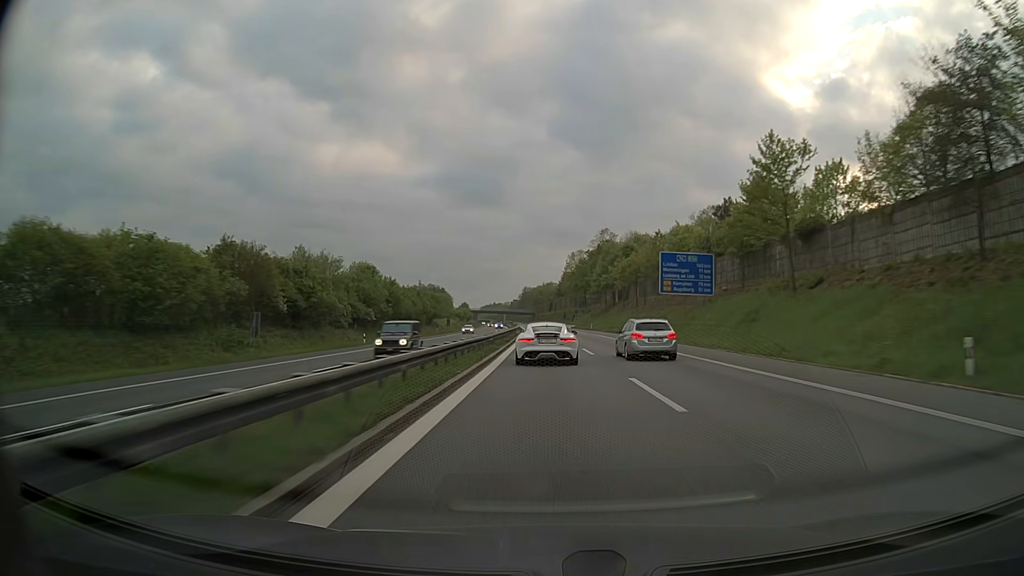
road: motorway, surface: asphalt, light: Day
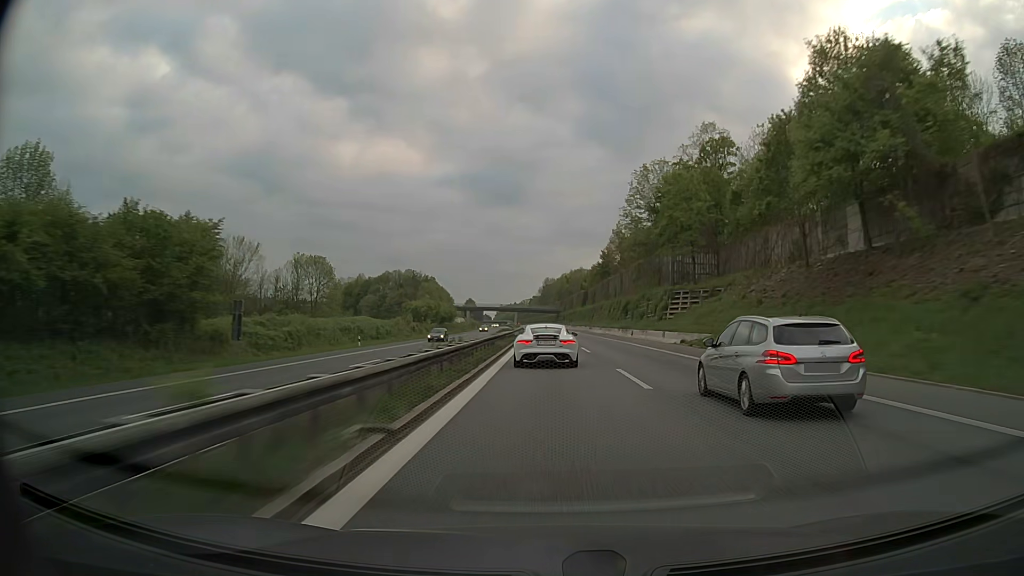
(-1.8, +103.7) m; -2°
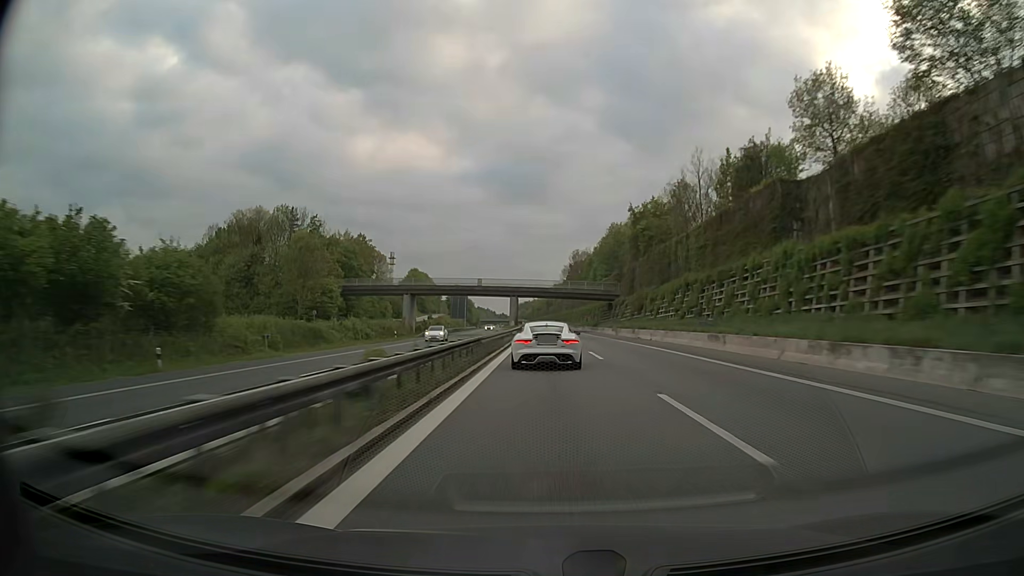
(-2.6, +132.9) m; -2°
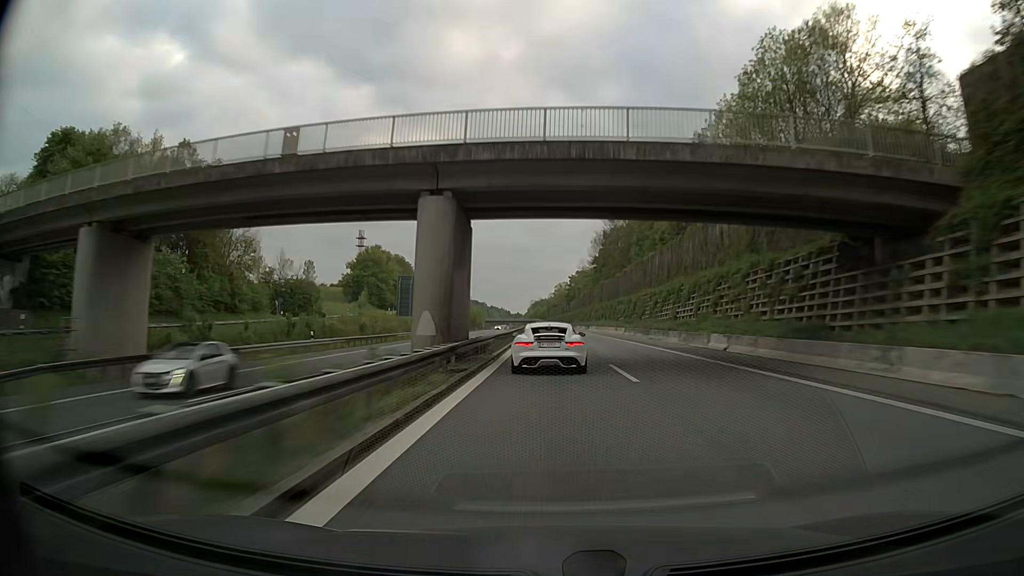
(-0.9, +80.6) m; -1°
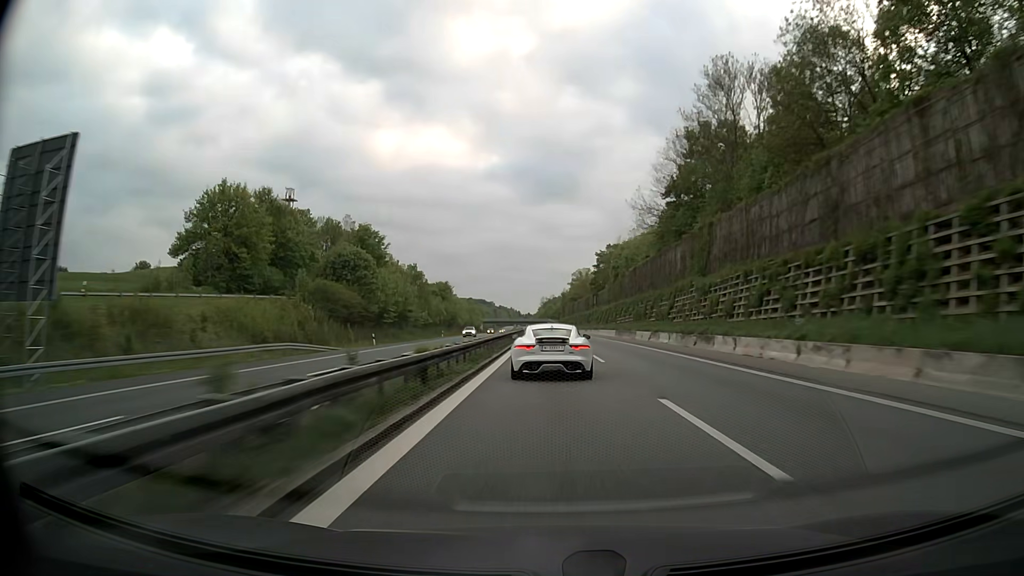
(-0.7, +81.1) m; -1°
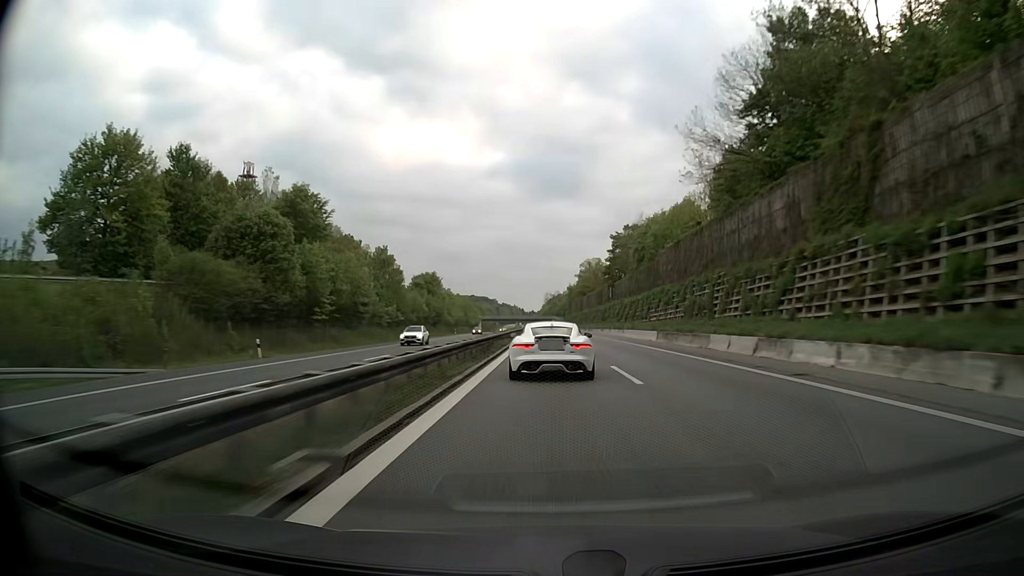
(-0.1, +27.3) m; 0°
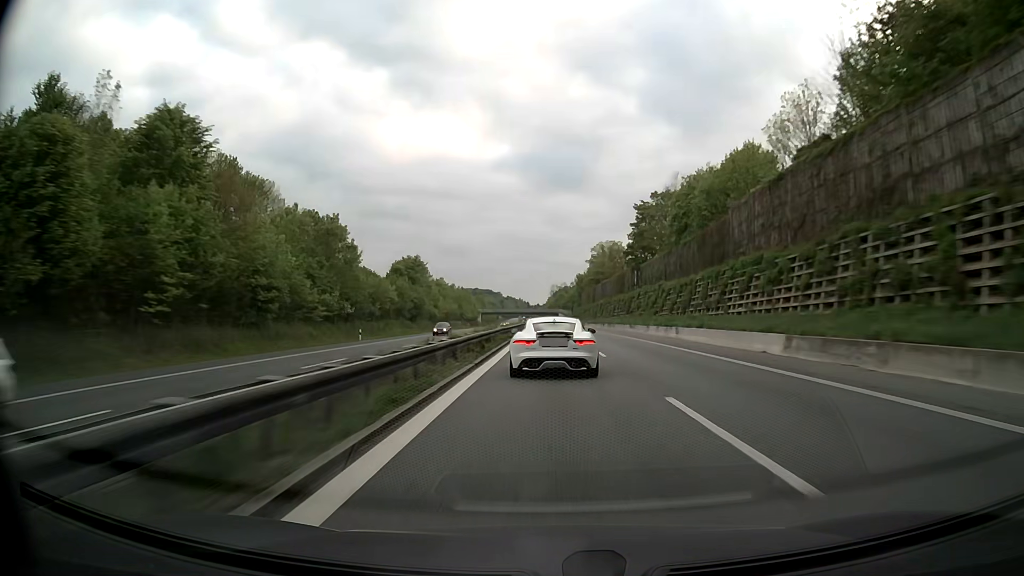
(-0.1, +27.1) m; 0°
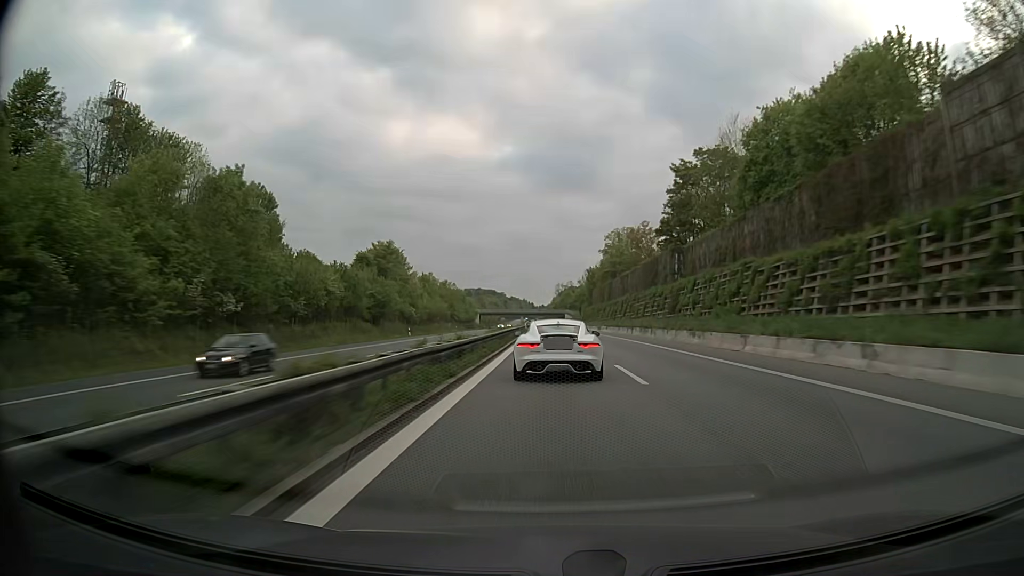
(-0.1, +26.8) m; 0°
(0, +10) (0, +20) (0, +30) (0, +40) (0, +50) (0, +60) (-1, +70) (-1, +80) (-1, +90) (-1, +100) m
